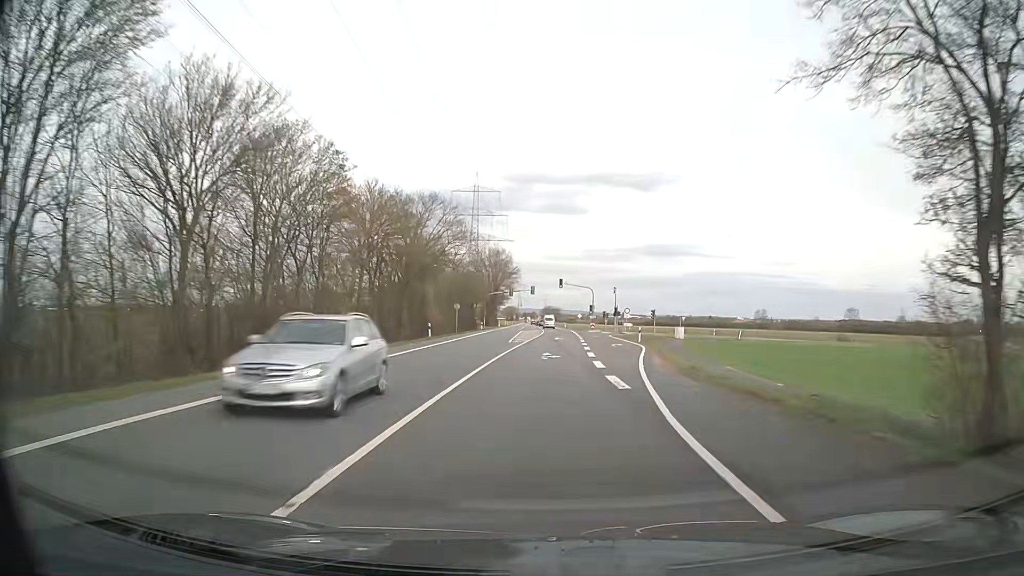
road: secondary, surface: asphalt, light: Day
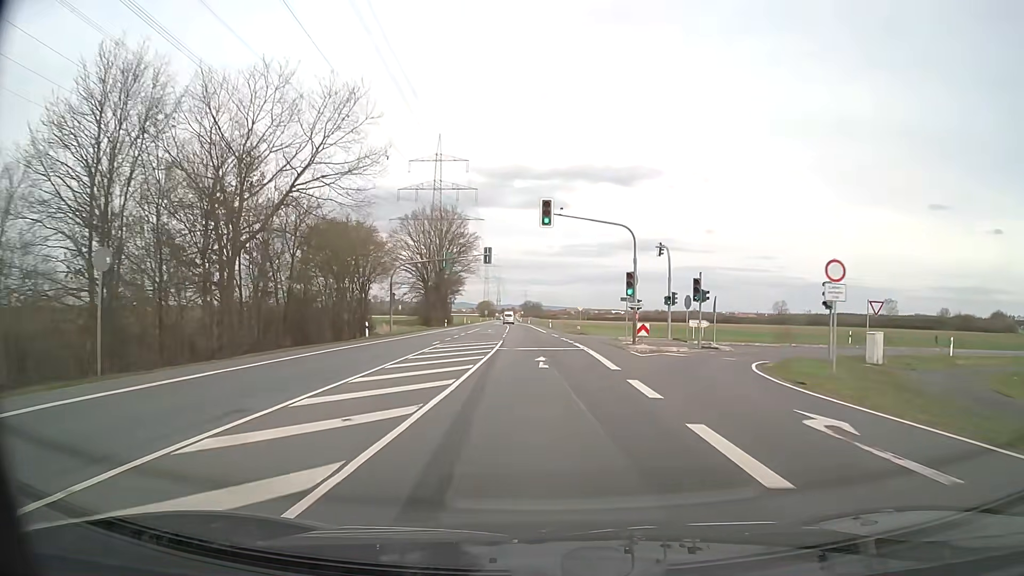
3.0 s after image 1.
(+1.7, +56.2) m; +2°
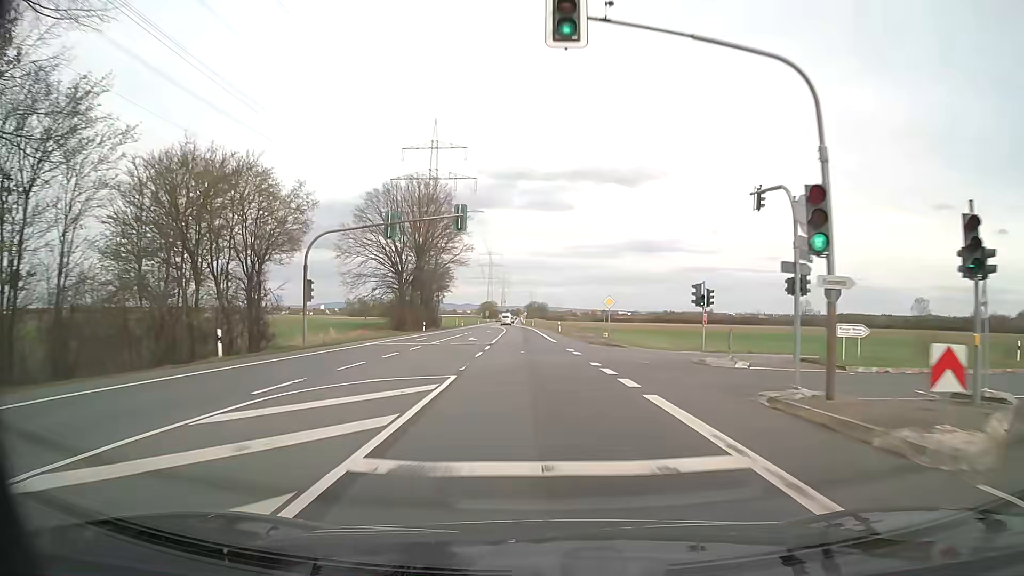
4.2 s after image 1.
(-0.1, +21.9) m; -1°
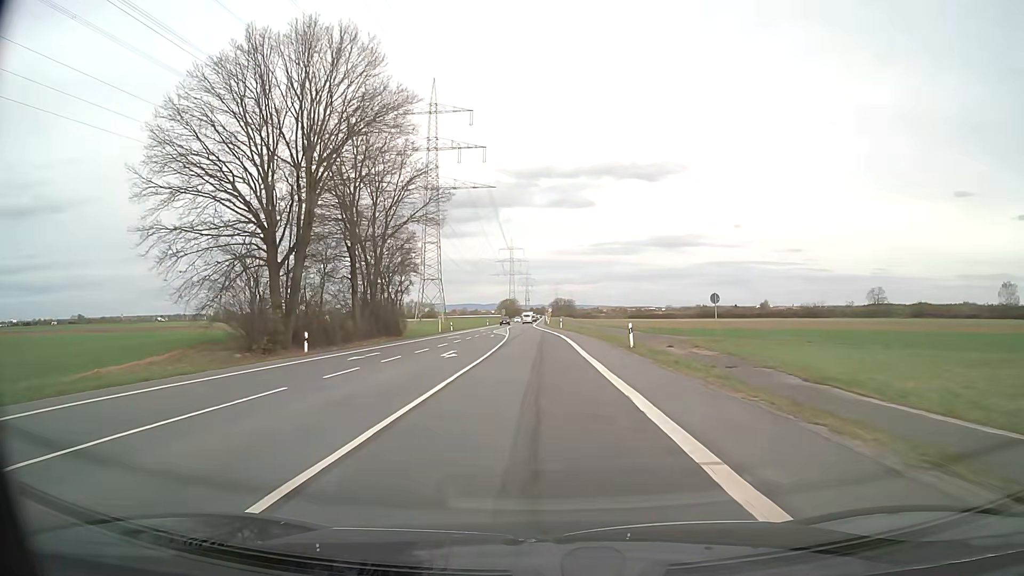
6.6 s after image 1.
(-0.7, +43.8) m; -2°
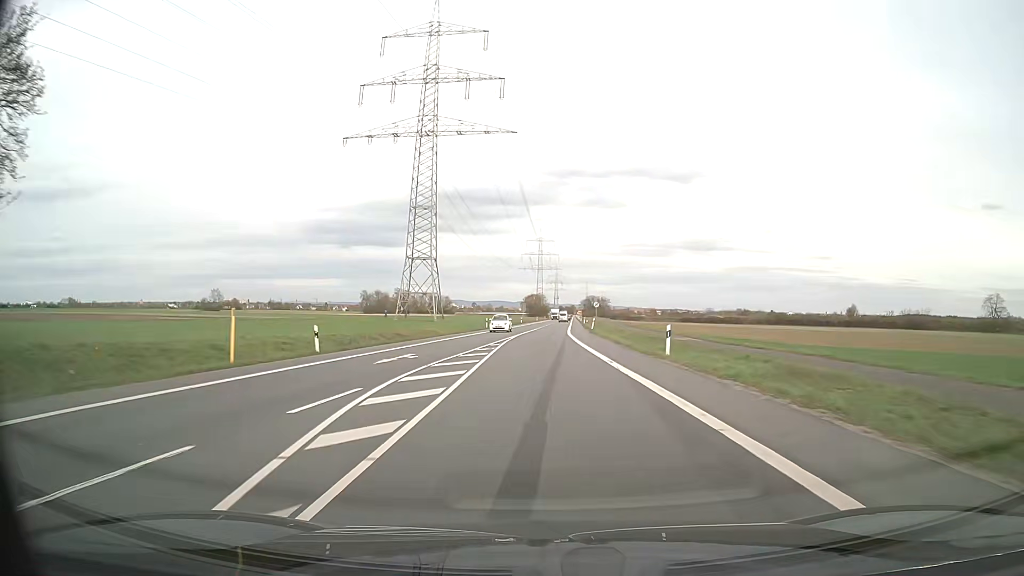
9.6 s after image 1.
(-1.5, +55.2) m; -3°
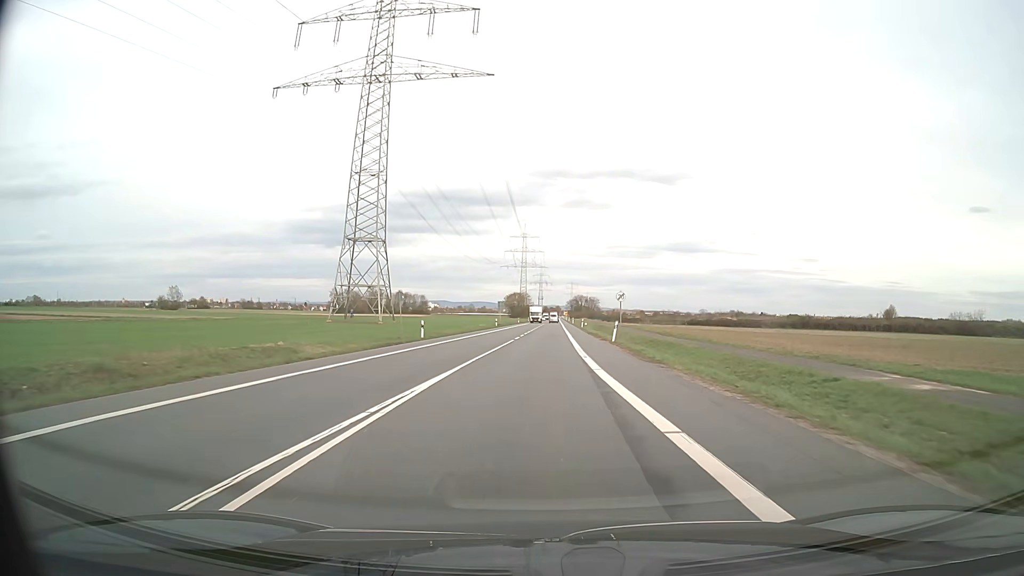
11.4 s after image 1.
(+0.2, +33.4) m; +1°
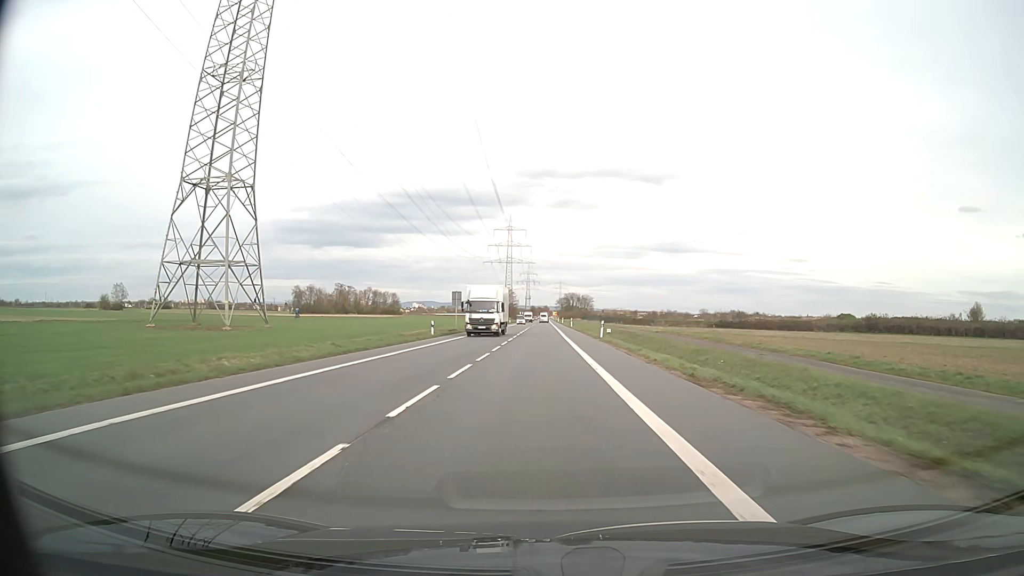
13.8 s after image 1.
(+0.6, +44.9) m; +1°
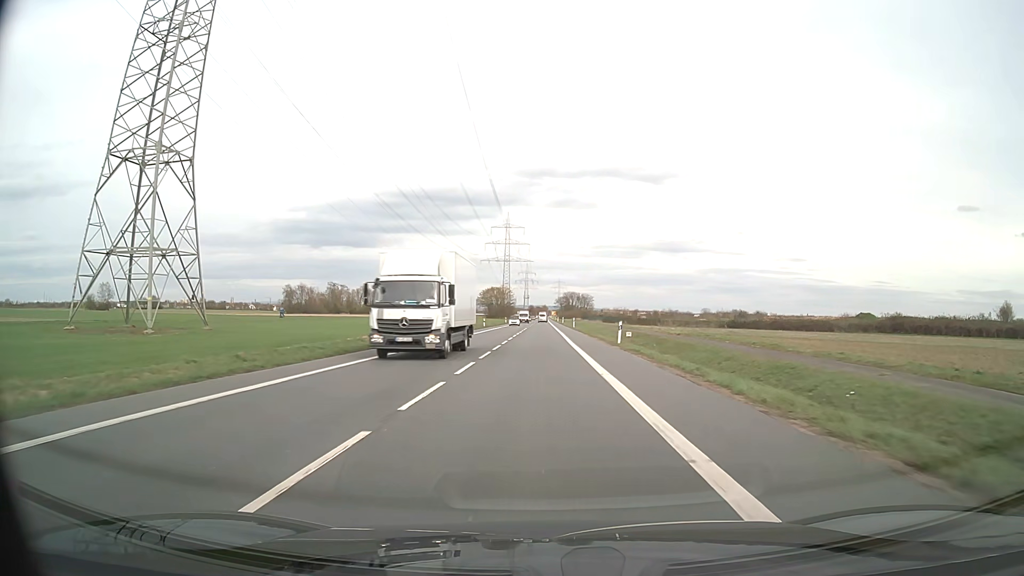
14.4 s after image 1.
(0.0, +11.3) m; 0°
(0, +10) (0, +20) (0, +30) (0, +40) (0, +50) (0, +60) (0, +70) (0, +80) (0, +90) (+1, +100) m
